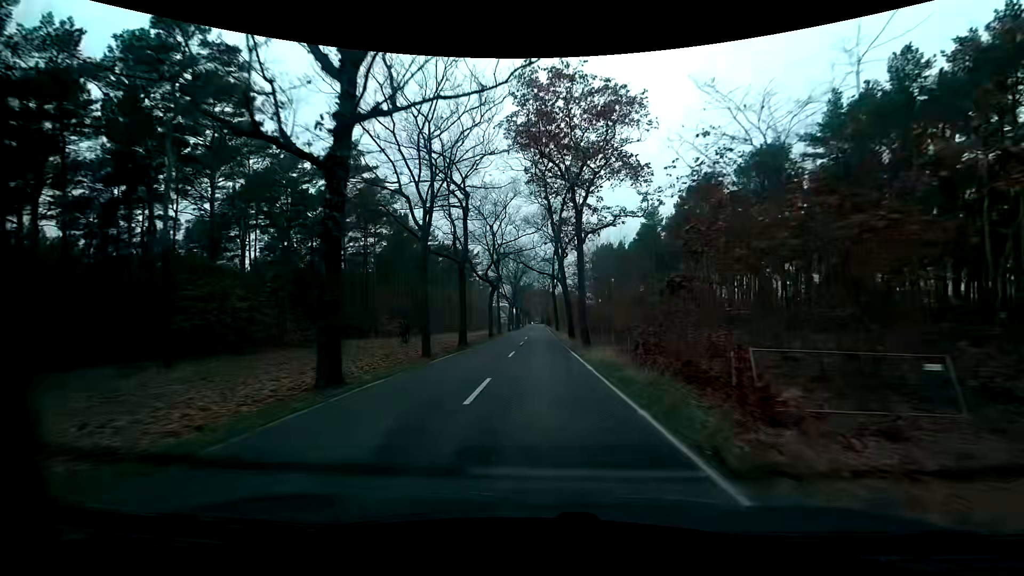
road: tertiary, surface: asphalt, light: Day
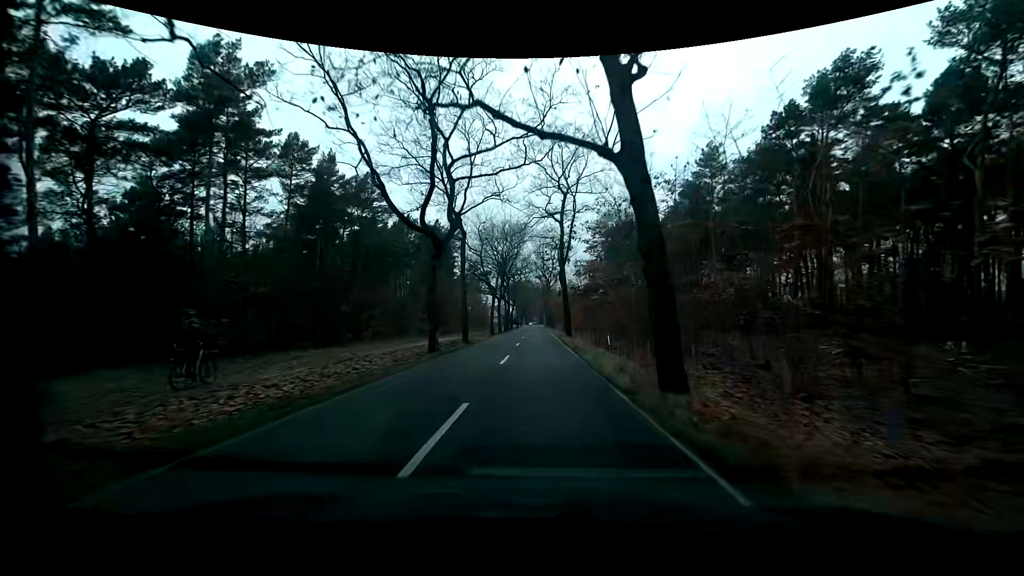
(-0.1, +28.0) m; 0°
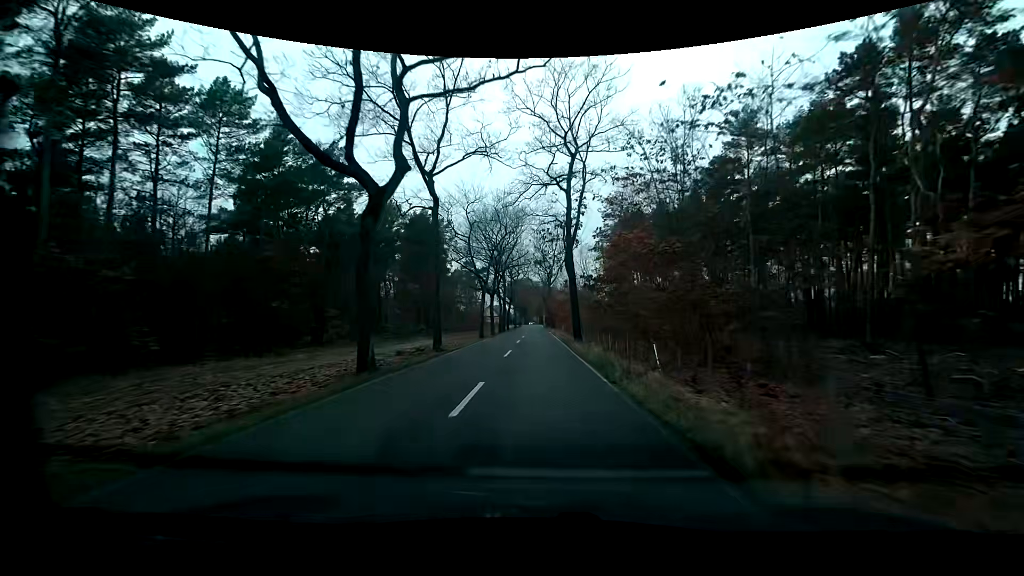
(-0.1, +9.3) m; -1°
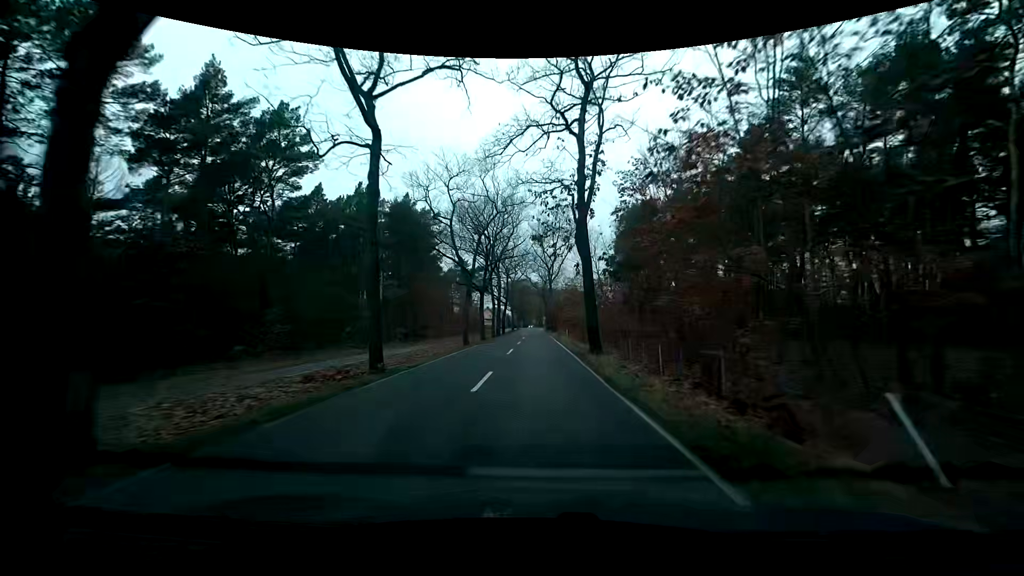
(+0.1, +9.3) m; +1°
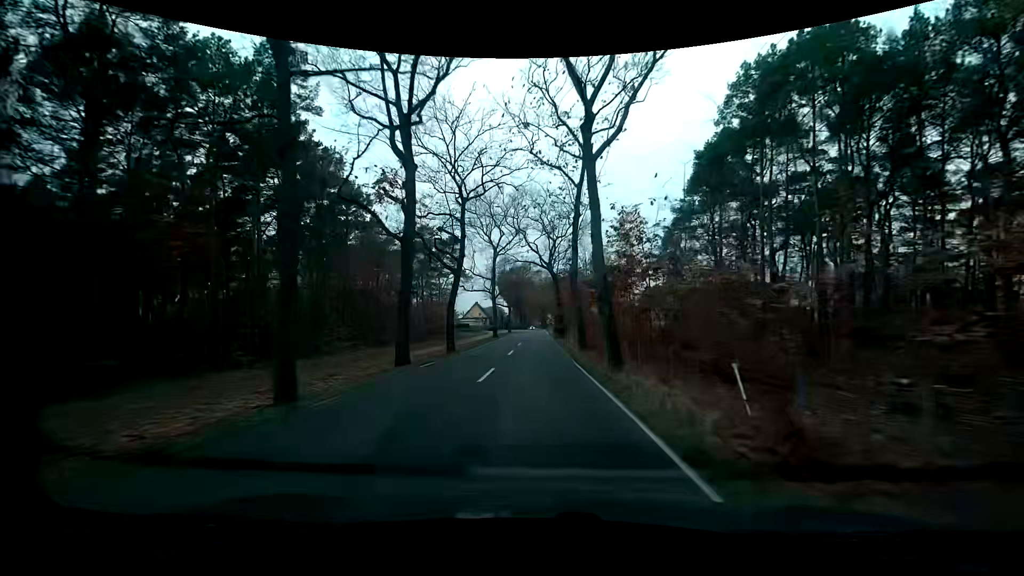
(-0.1, +46.1) m; -1°
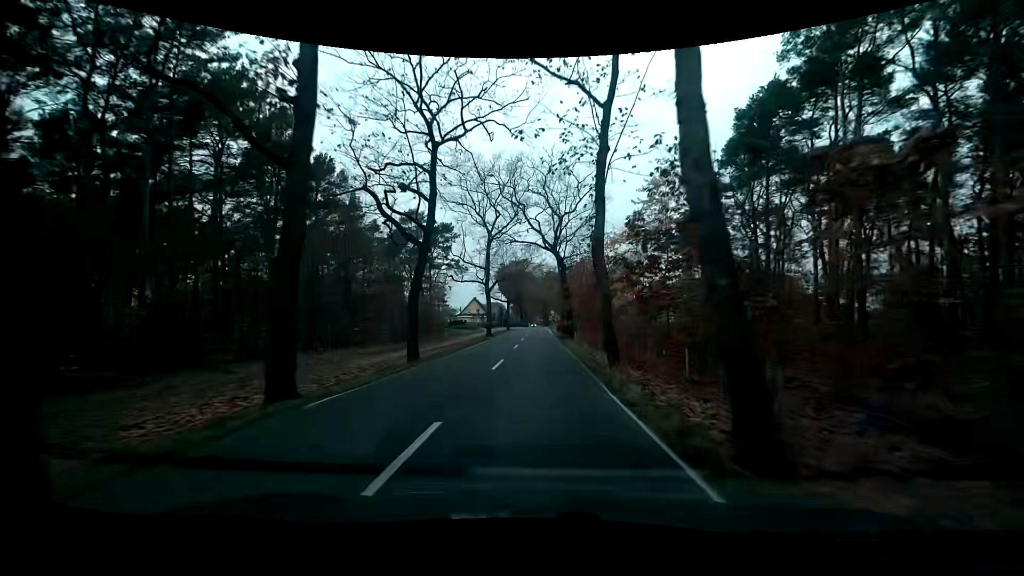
(+0.1, +9.0) m; +1°
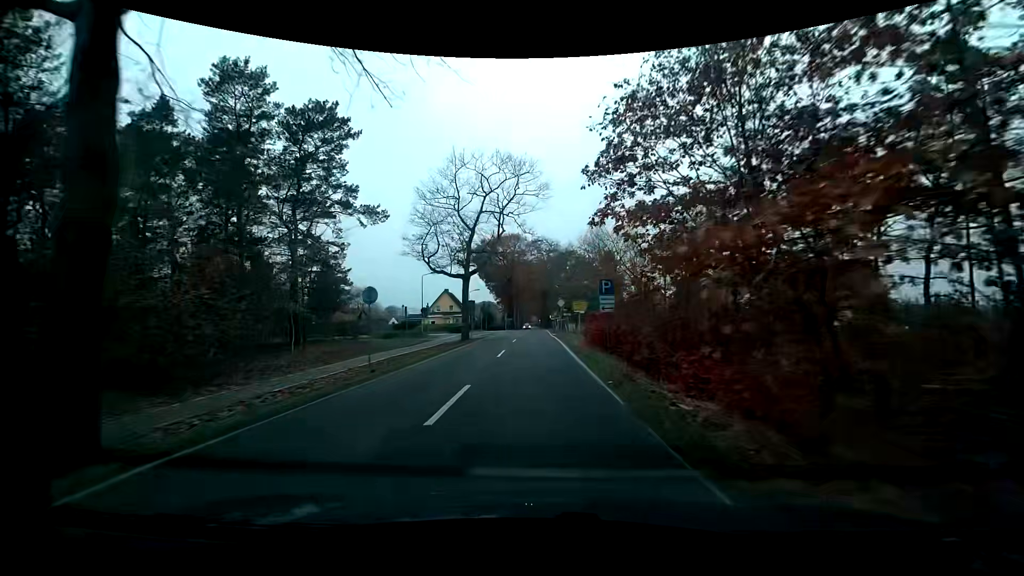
(0.0, +44.3) m; 0°
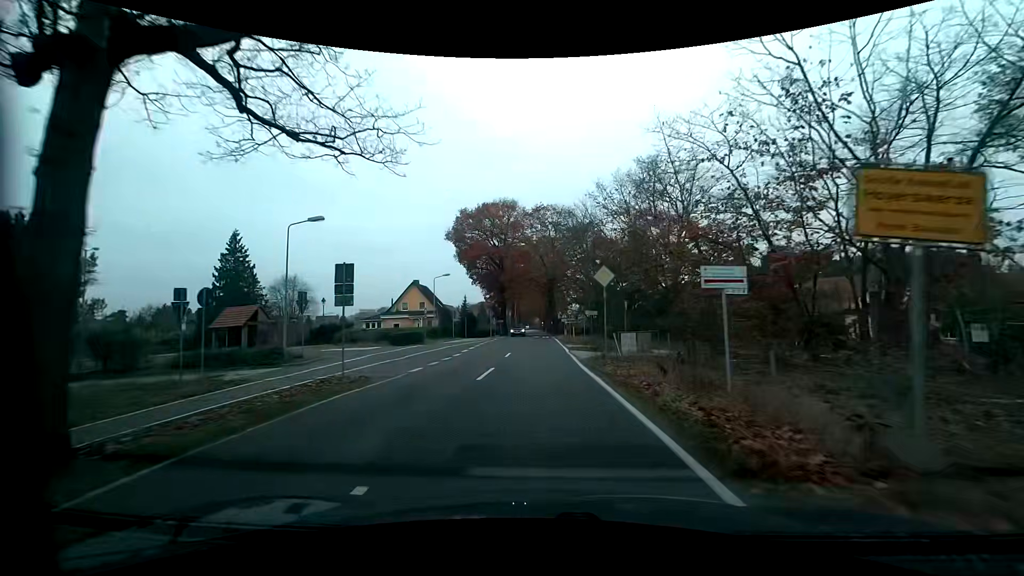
(+0.1, +30.0) m; 0°
(0, +10) (0, +20) (0, +30) (0, +40) (0, +50) (0, +60) (0, +70) (0, +80) (0, +90) (0, +100) m
